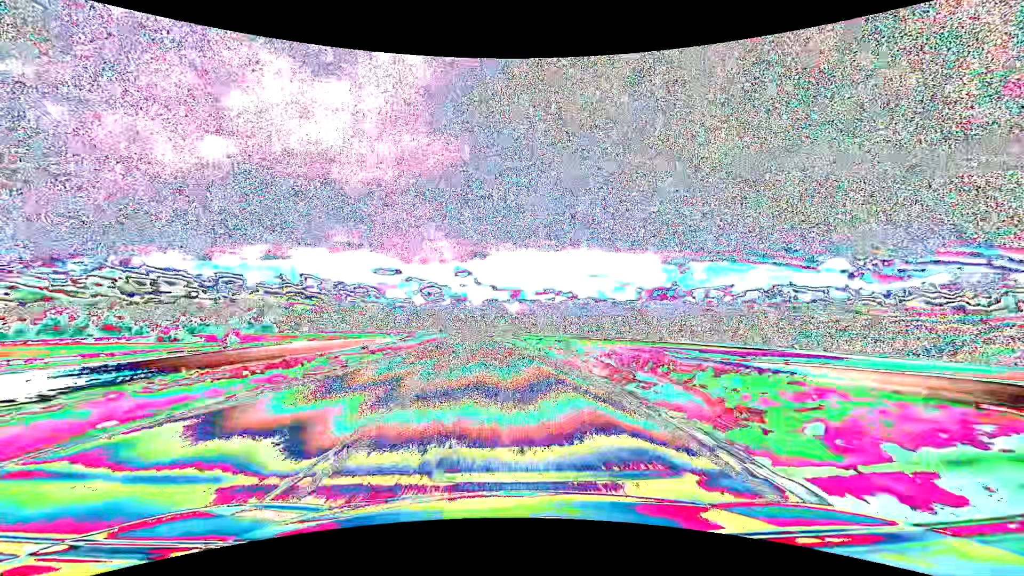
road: primary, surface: asphalt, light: Day
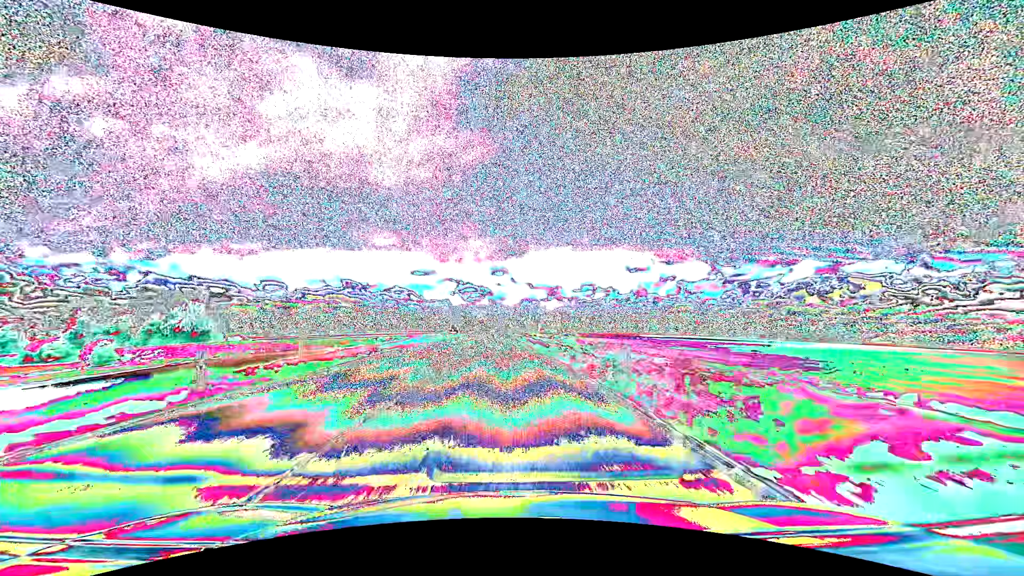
(-2.8, +63.1) m; -4°
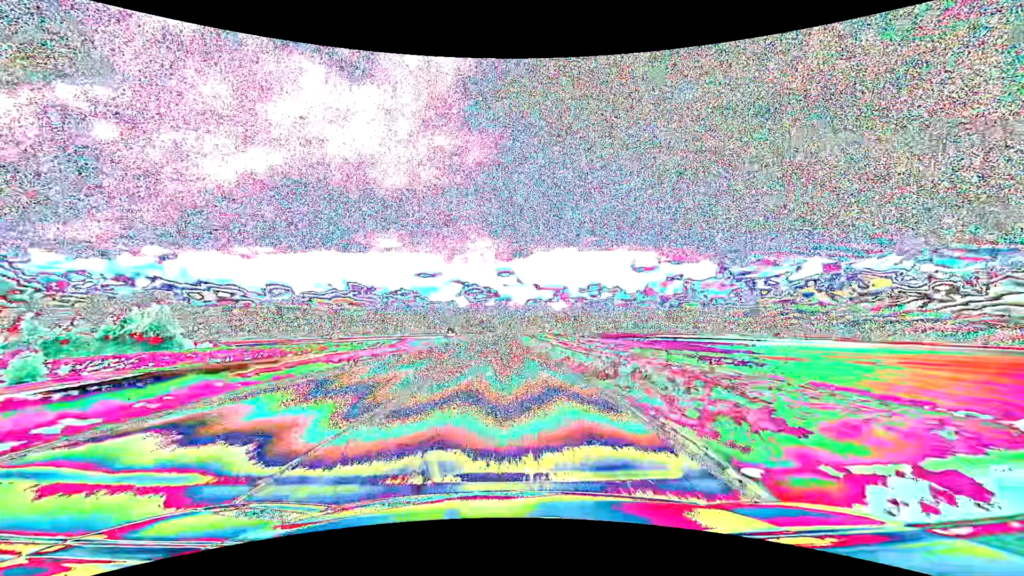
(-0.1, +15.8) m; -1°
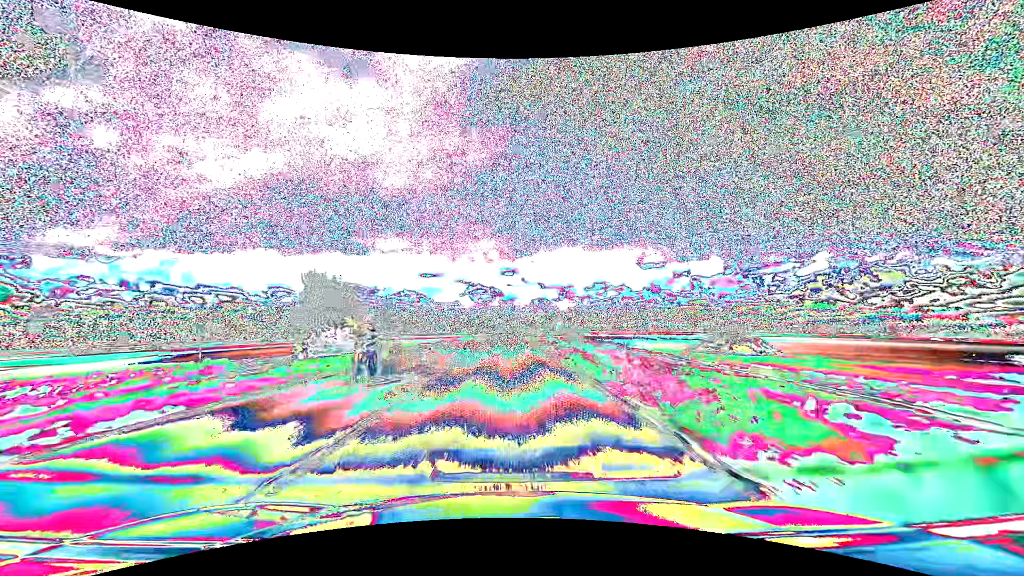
(-0.7, +63.3) m; -1°
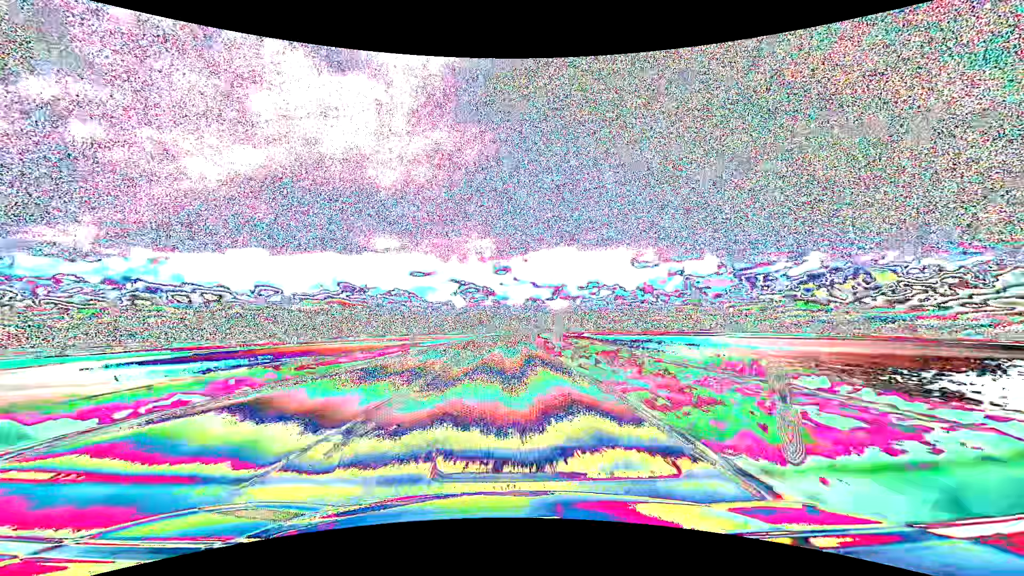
(+0.2, +47.5) m; +1°
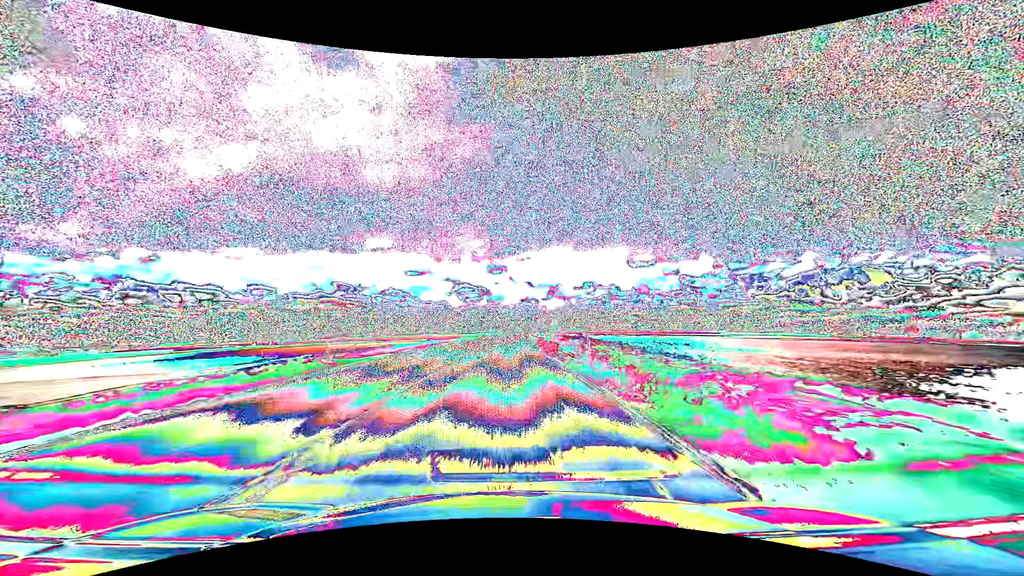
(0.0, +15.9) m; +1°
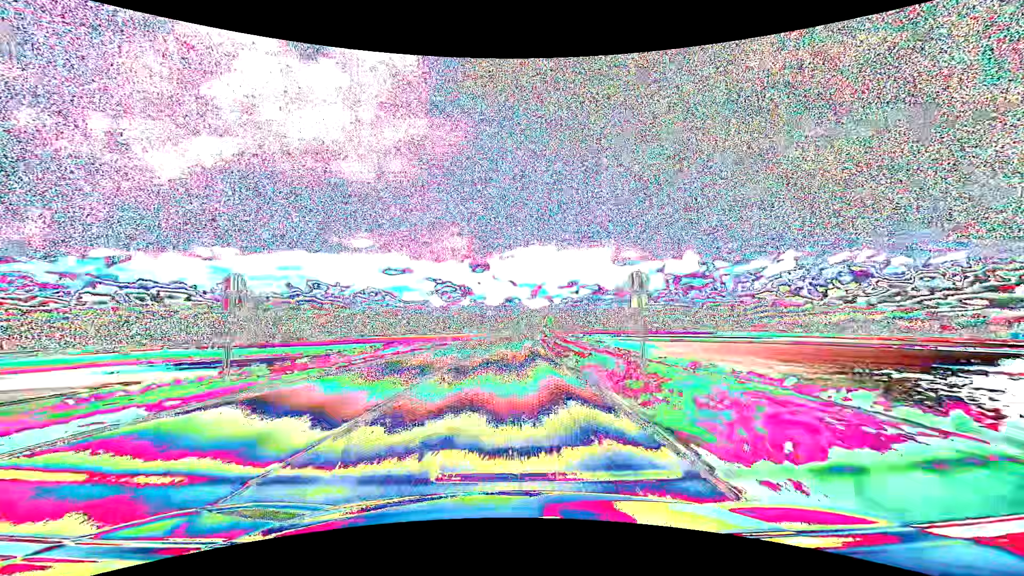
(+1.2, +79.3) m; +2°
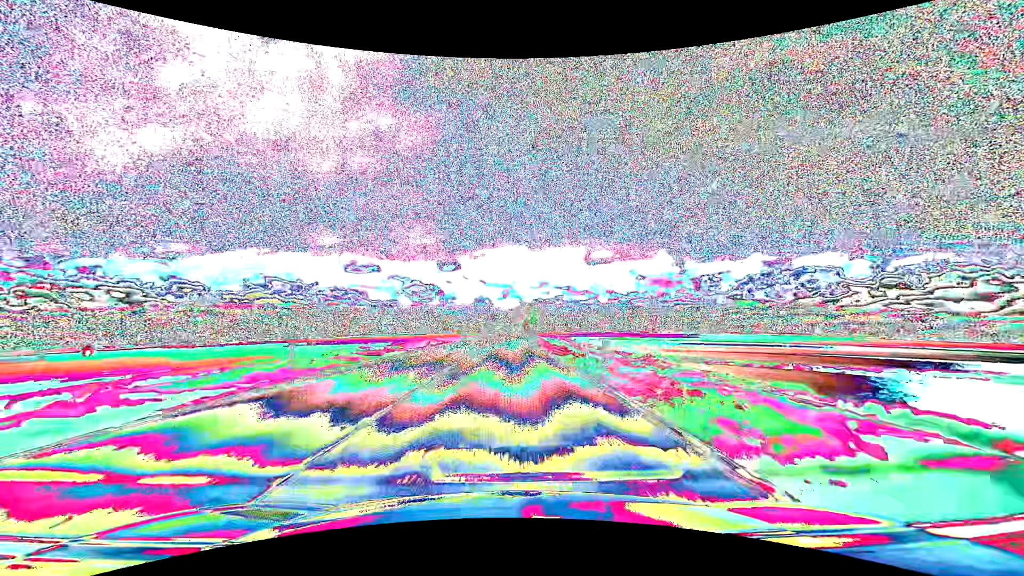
(+2.3, +79.2) m; +3°
(0, +10) (0, +20) (0, +30) (0, +40) (0, +50) (+1, +60) (+1, +70) (+1, +80) (+1, +90) (+1, +100) m
